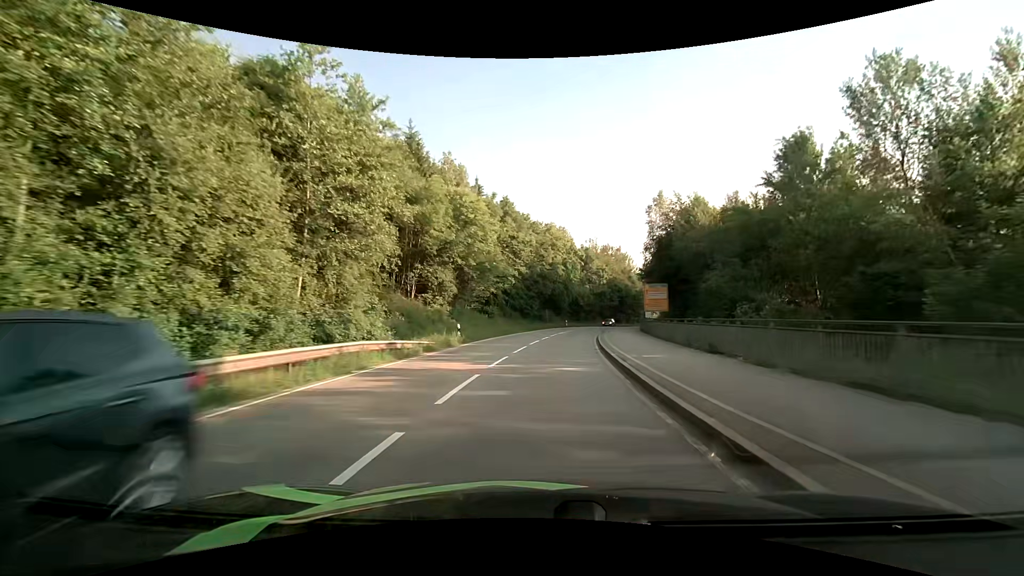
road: secondary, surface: asphalt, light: Day
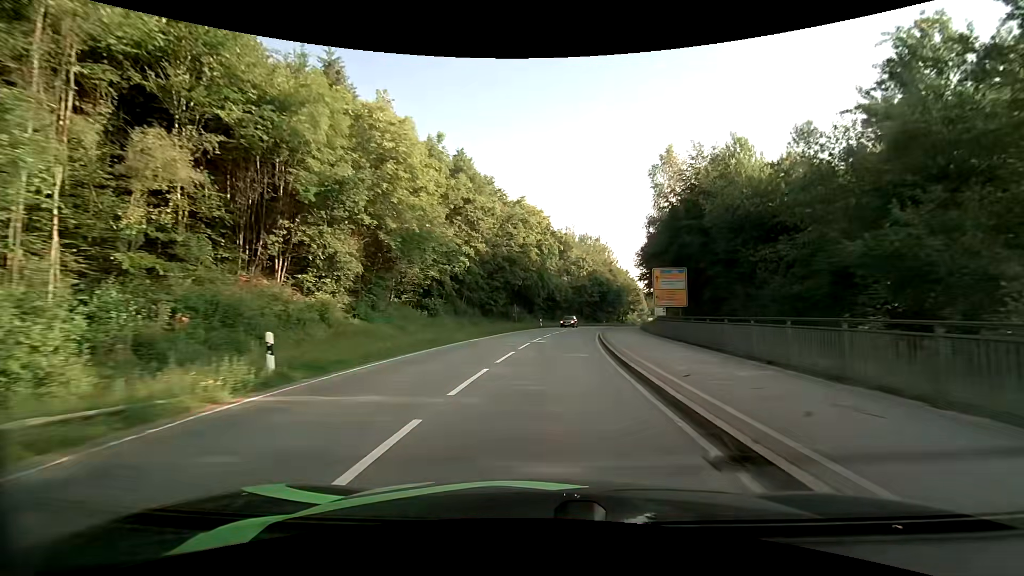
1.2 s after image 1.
(+0.4, +17.4) m; +3°
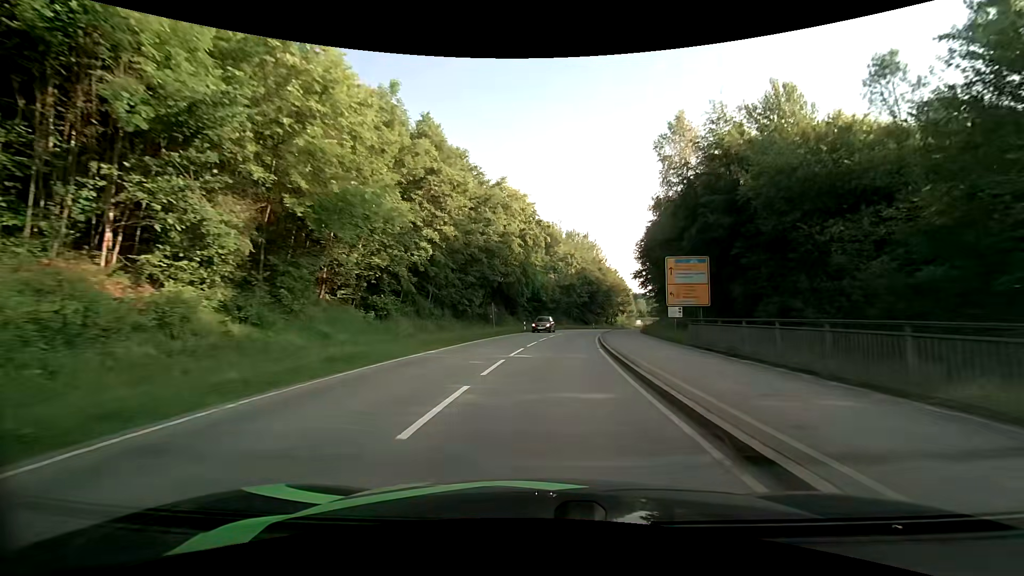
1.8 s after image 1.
(+0.1, +8.7) m; +2°
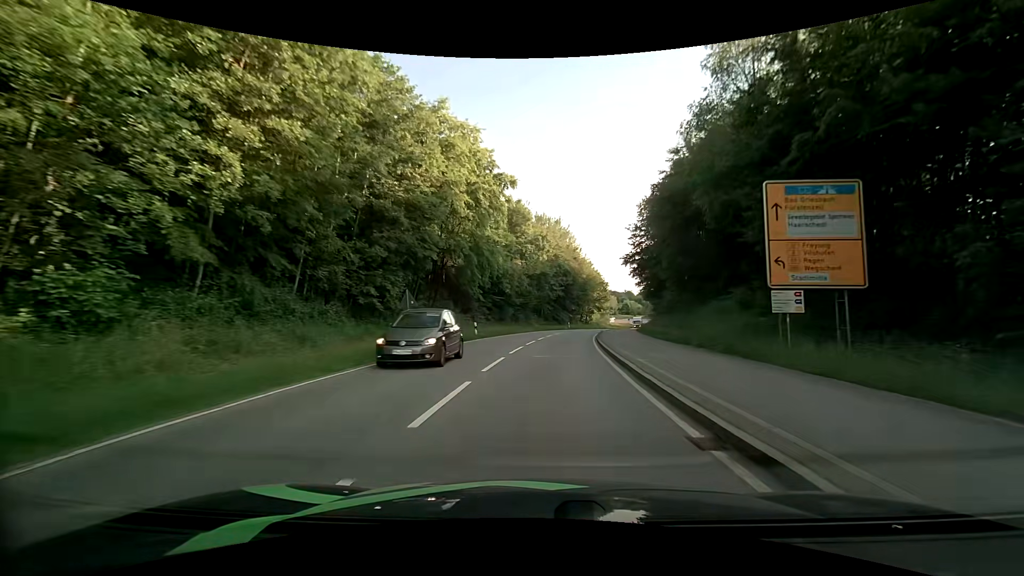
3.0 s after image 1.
(+0.6, +17.5) m; +4°
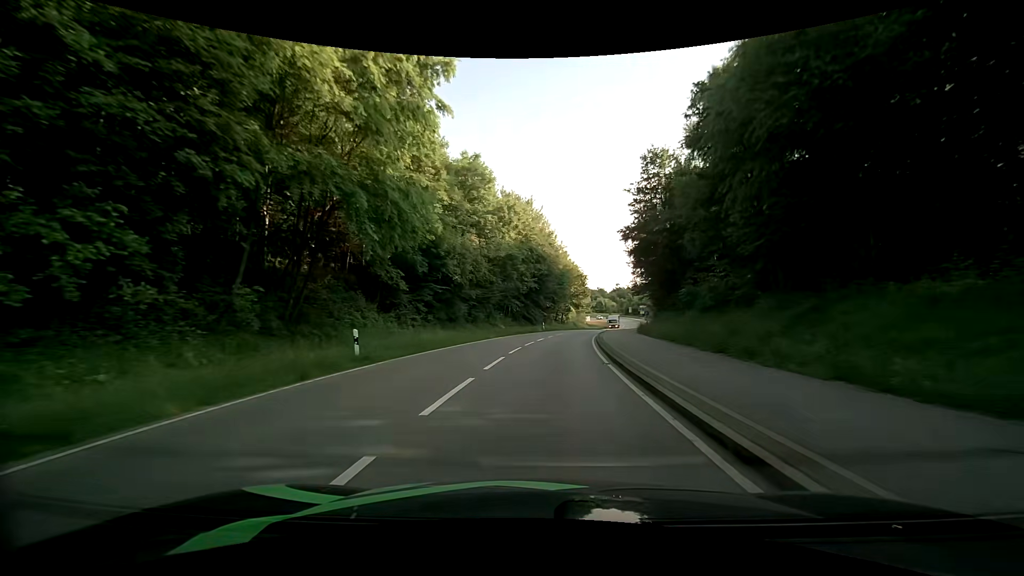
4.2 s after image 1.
(+0.6, +17.3) m; +4°
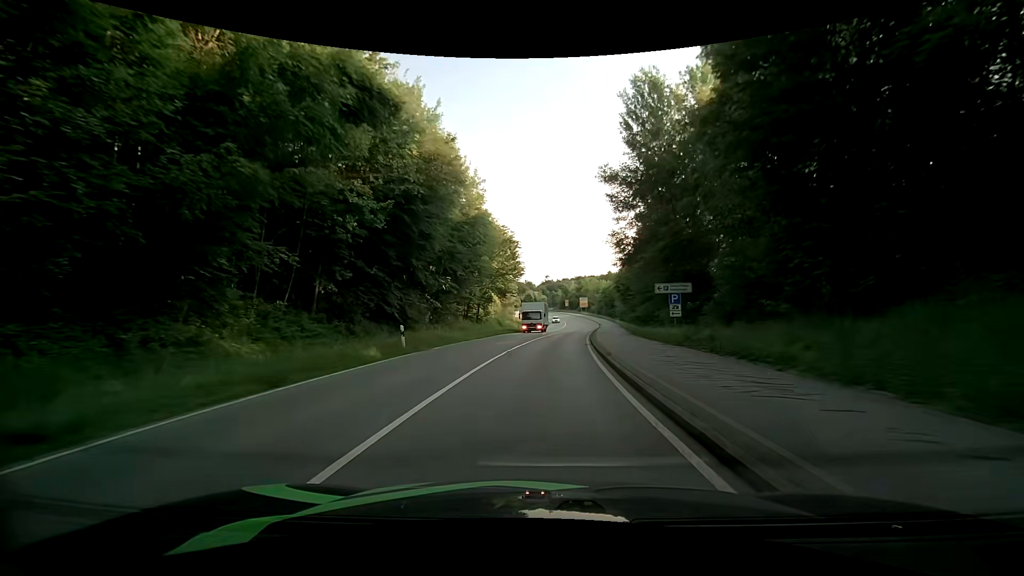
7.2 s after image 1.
(+2.9, +42.0) m; +9°
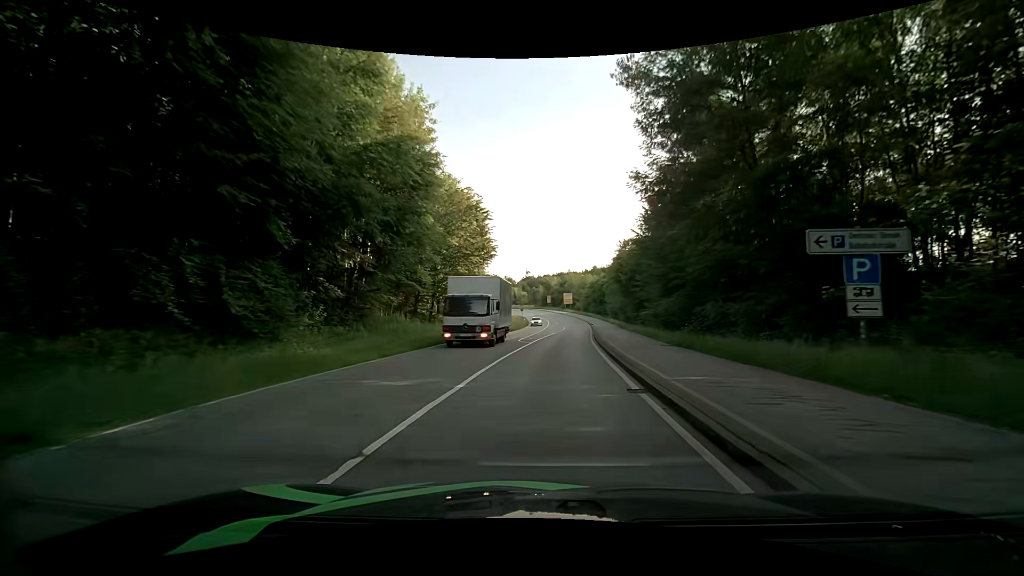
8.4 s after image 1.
(+0.1, +16.8) m; +2°
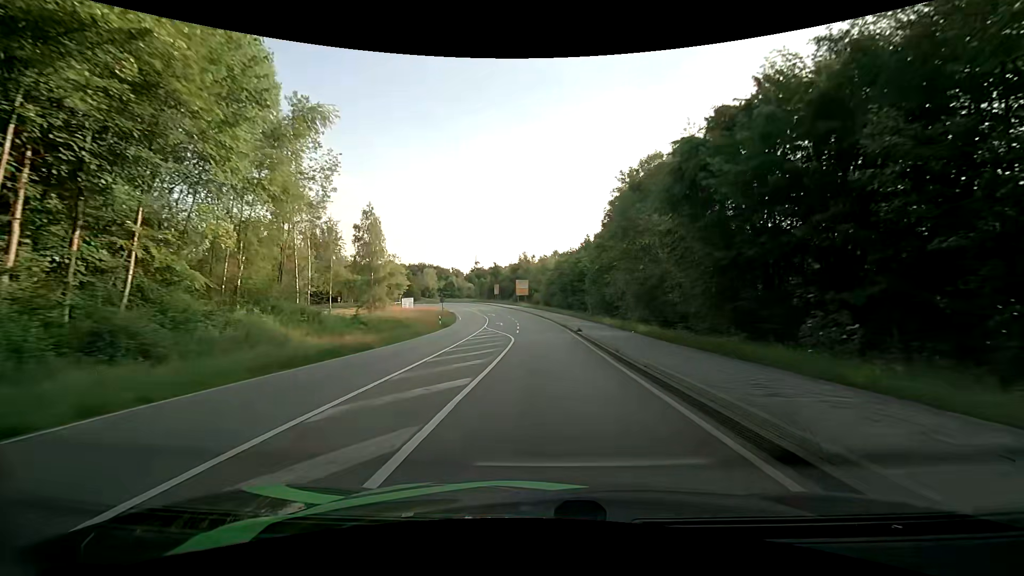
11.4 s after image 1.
(+2.0, +41.6) m; +5°
(0, +10) (0, +20) (-1, +30) (-2, +40) (-3, +50) (-5, +60) (-6, +70) (-8, +80) (-10, +89) (-13, +99) m
